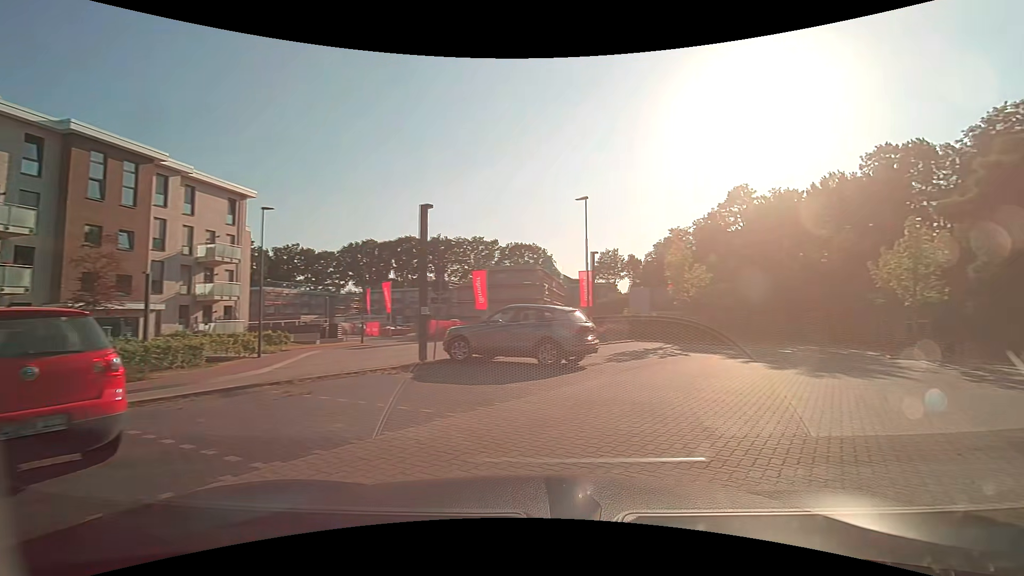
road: service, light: Day
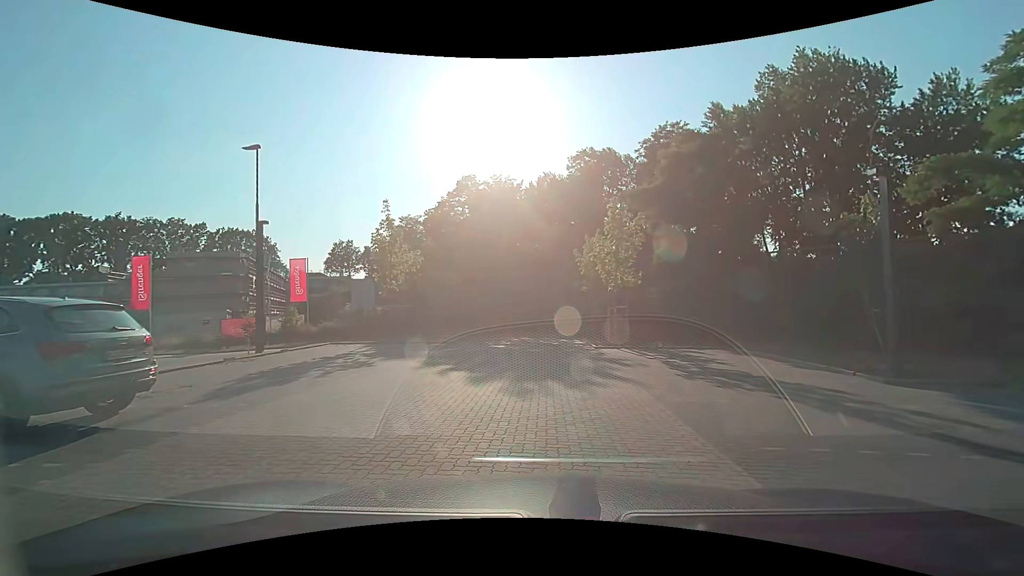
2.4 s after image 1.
(+2.6, +6.0) m; +33°
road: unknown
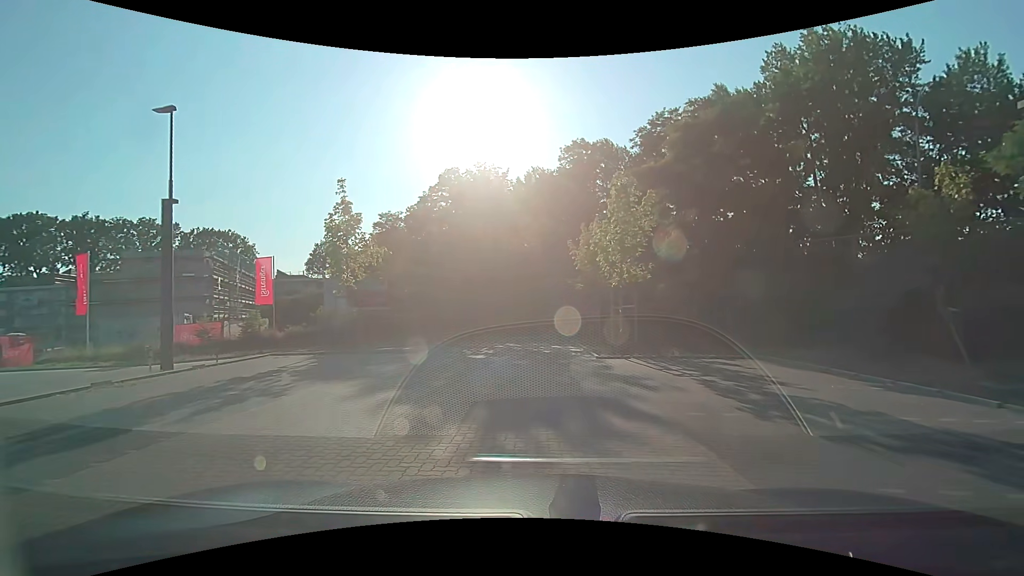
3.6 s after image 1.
(0.0, +3.9) m; 0°
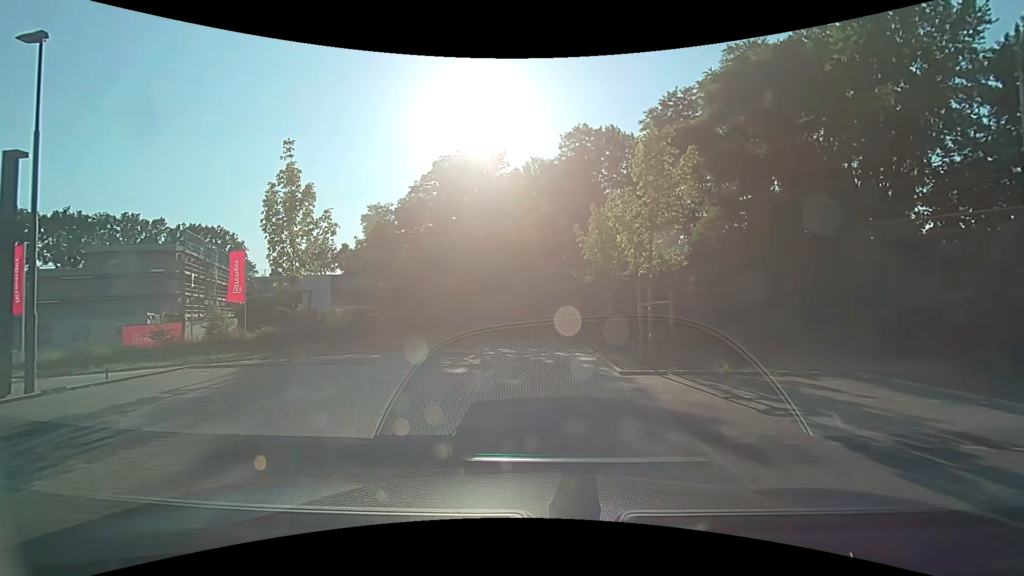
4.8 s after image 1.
(0.0, +4.2) m; 0°
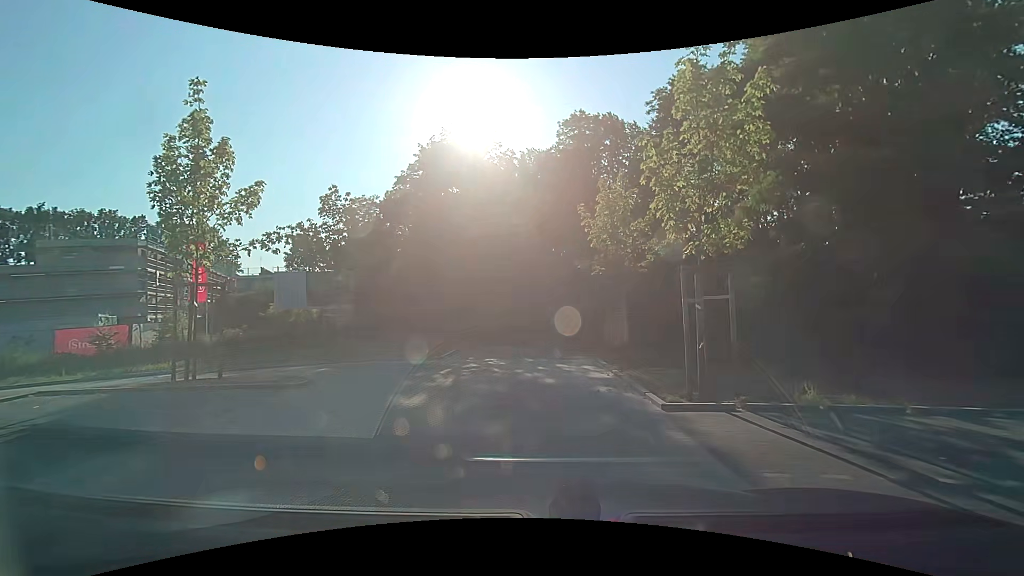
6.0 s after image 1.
(0.0, +3.9) m; 0°
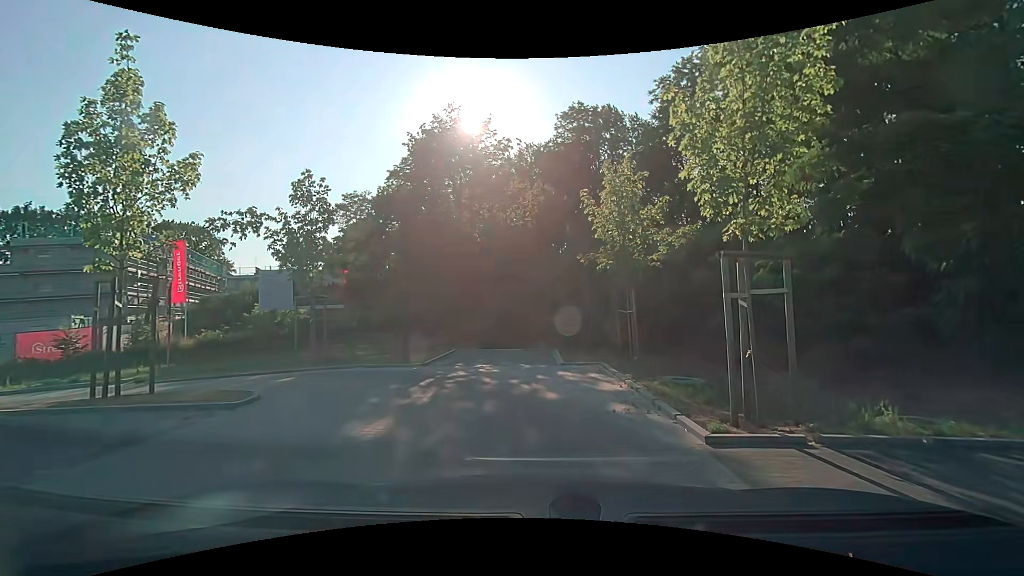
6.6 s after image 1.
(0.0, +1.8) m; 0°
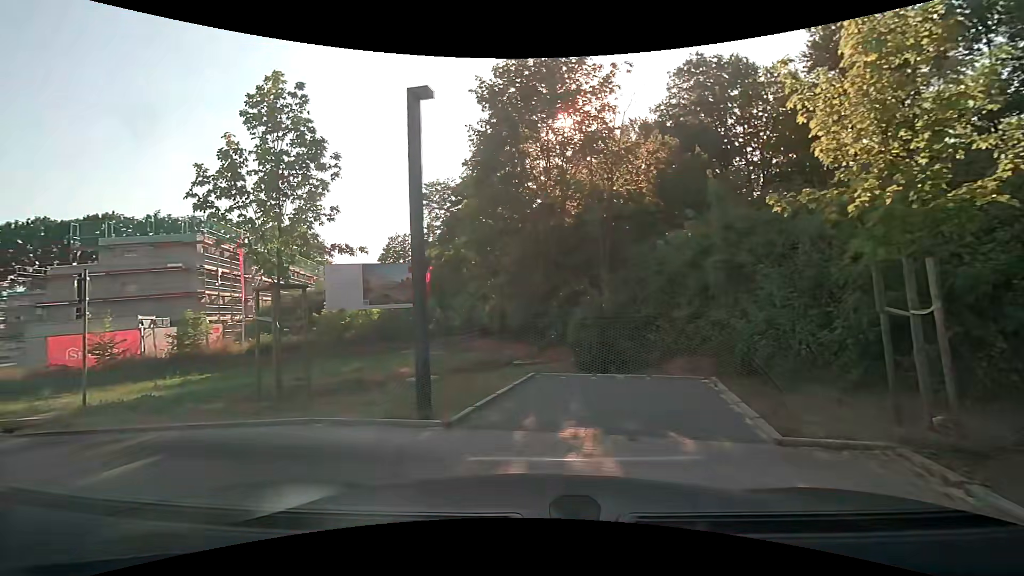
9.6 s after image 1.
(-0.1, +7.2) m; -10°
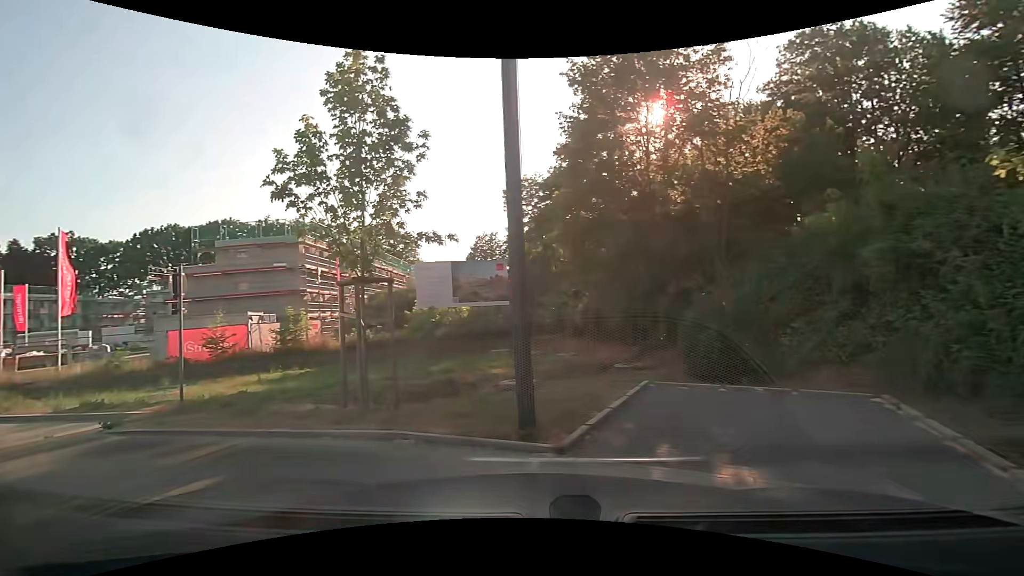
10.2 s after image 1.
(-0.1, +1.3) m; -8°
